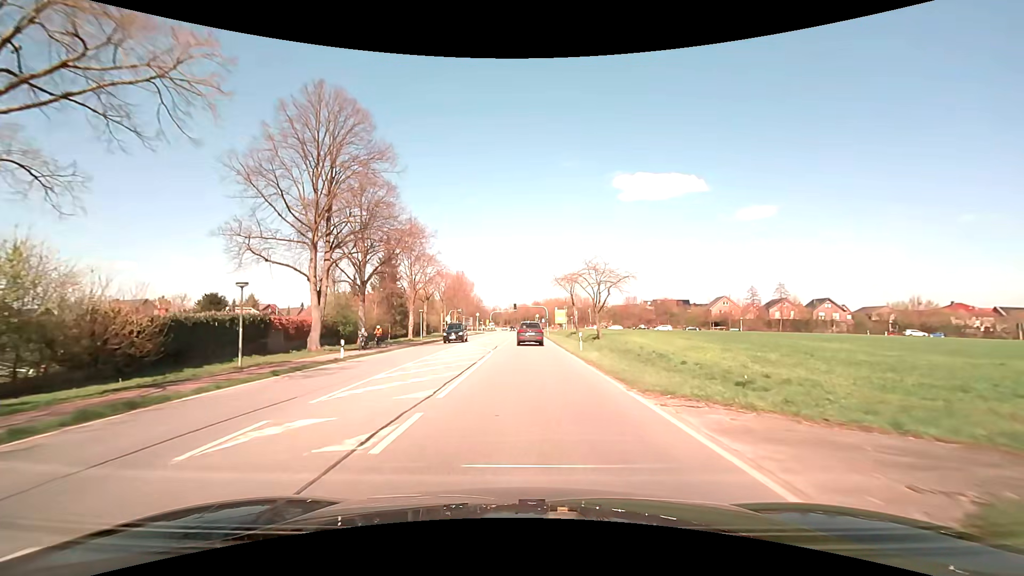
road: primary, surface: asphalt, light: Day
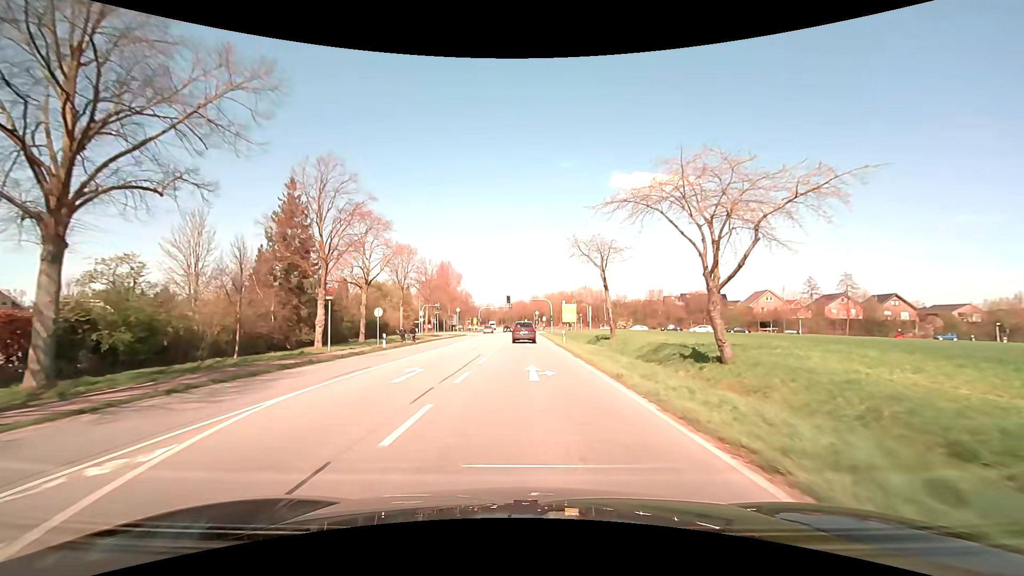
(+0.1, +30.3) m; 0°
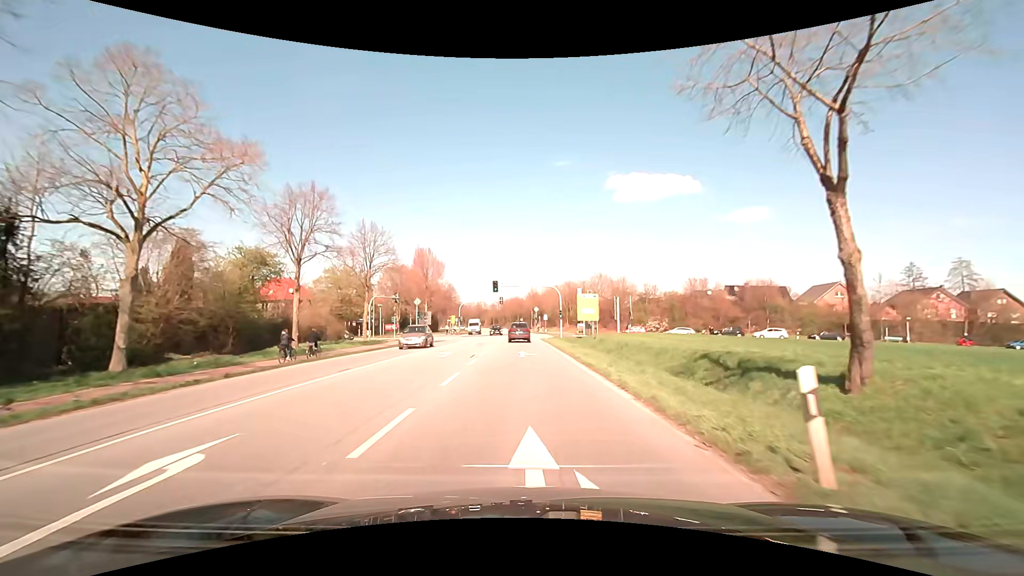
(0.0, +30.5) m; 0°
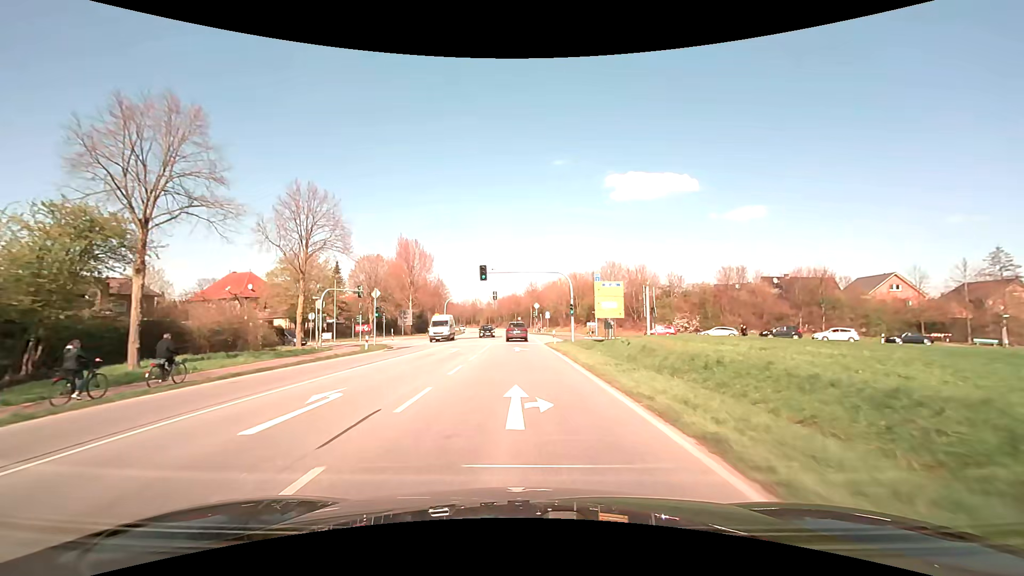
(0.0, +15.3) m; 0°
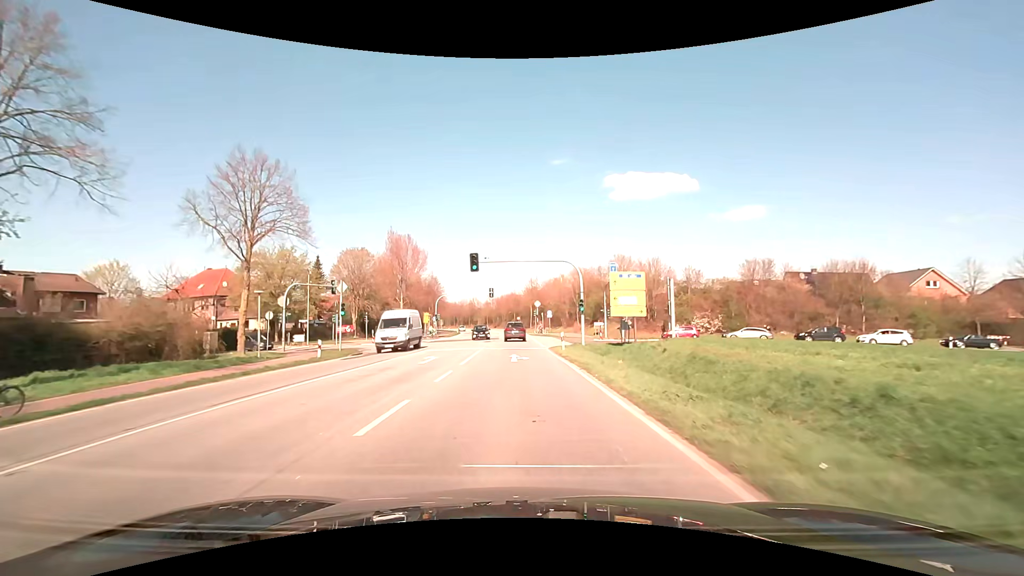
(0.0, +7.7) m; 0°
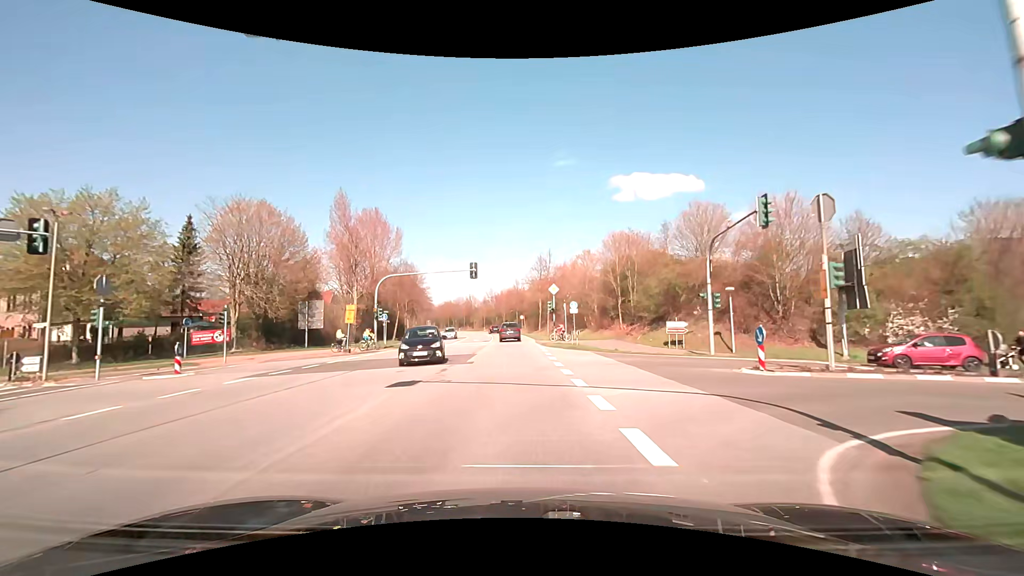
(0.0, +30.7) m; 0°
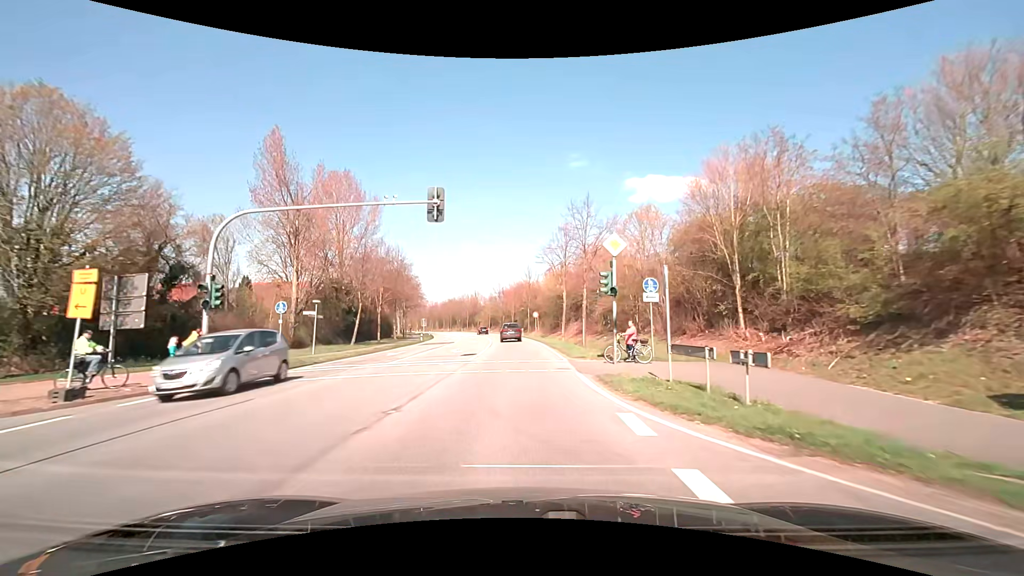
(-0.4, +23.0) m; -1°
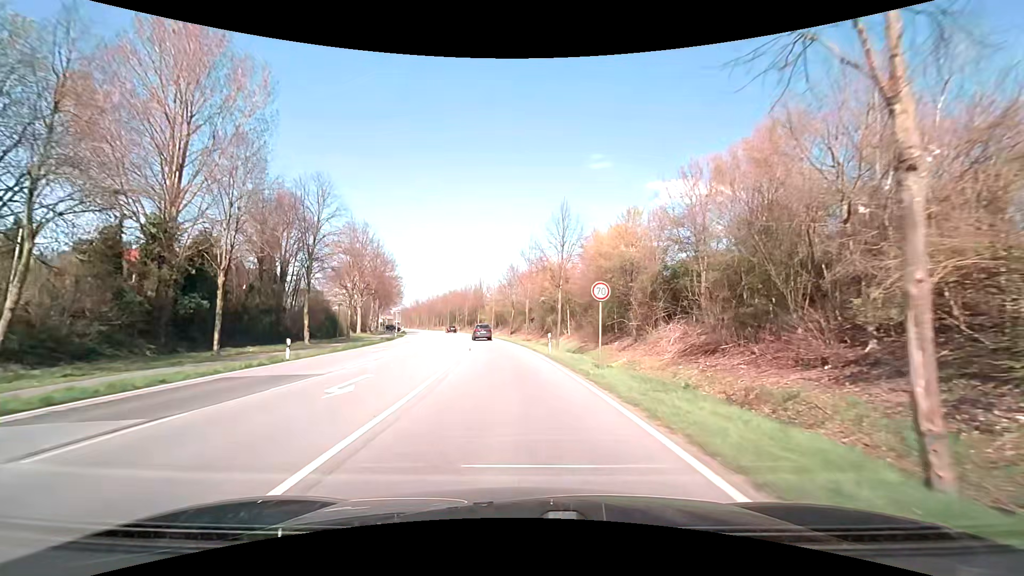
(-0.6, +38.2) m; -2°
